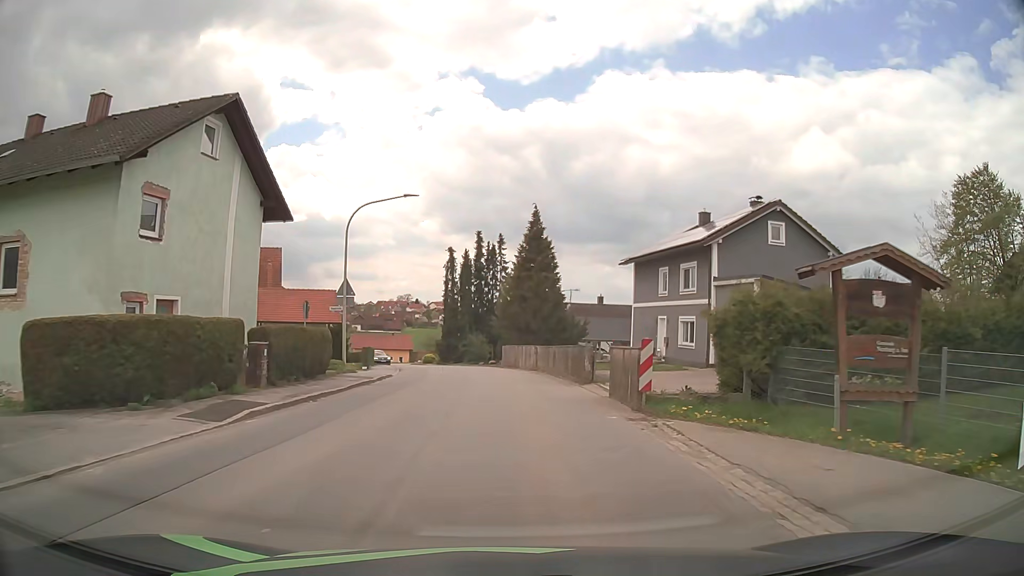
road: tertiary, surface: asphalt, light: Day
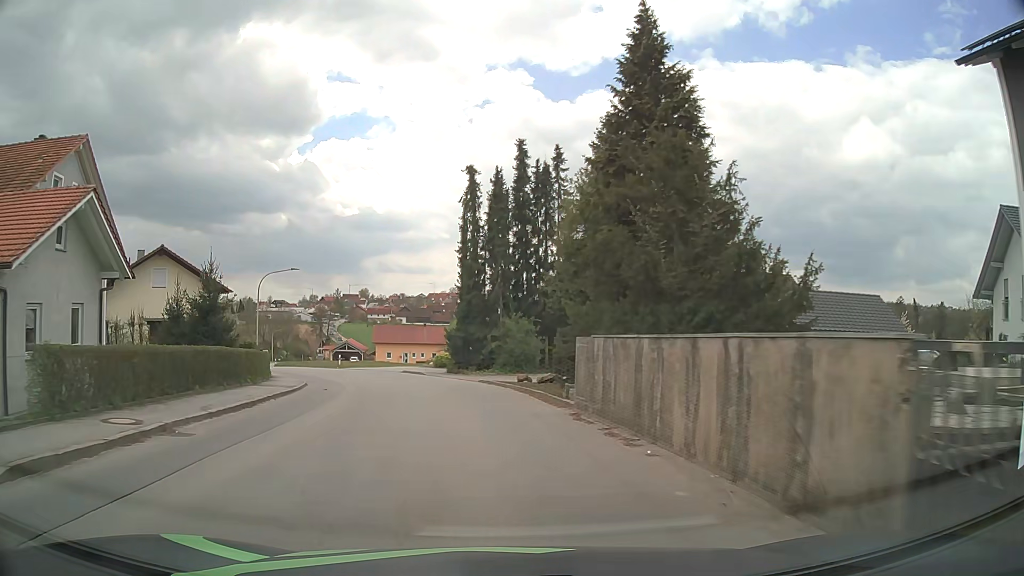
(-0.2, +32.3) m; -4°
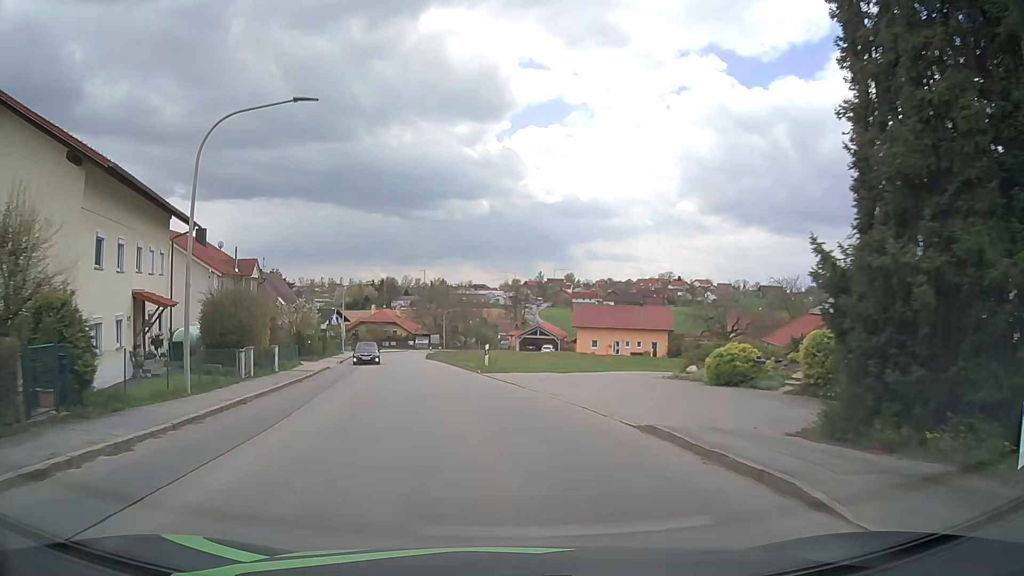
(-4.8, +32.2) m; -17°
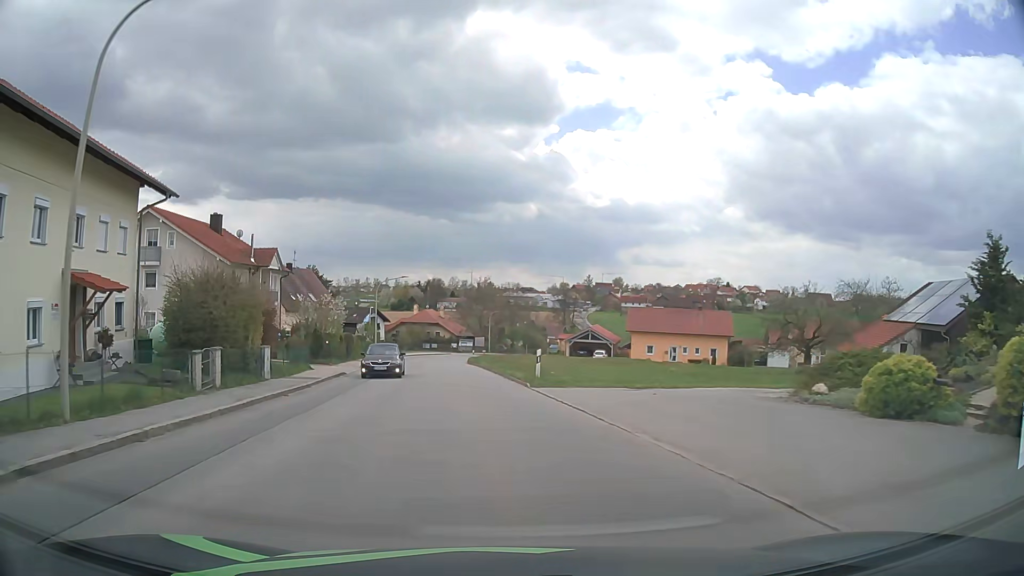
(-0.2, +6.8) m; -4°
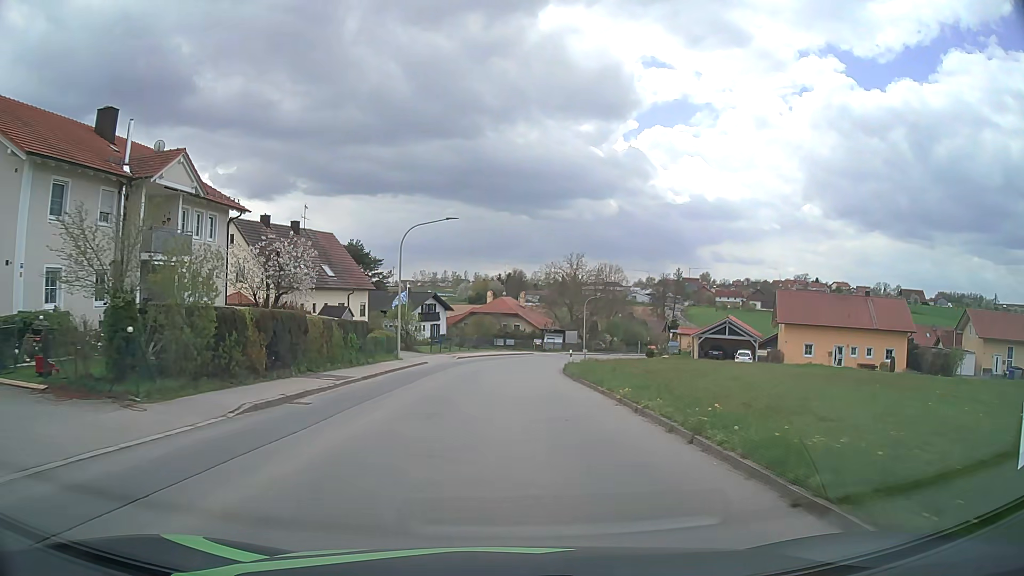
(-2.0, +27.3) m; -7°
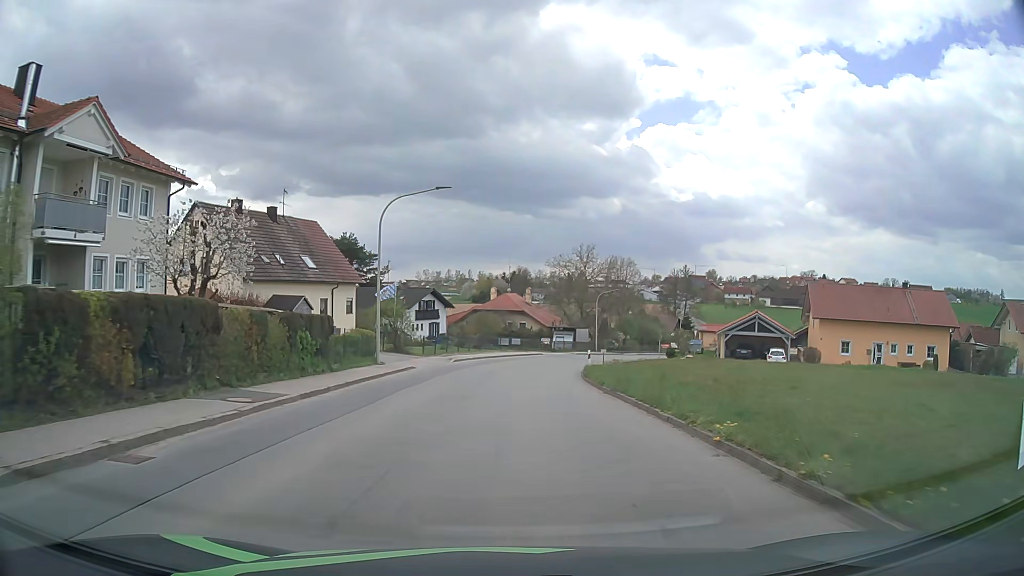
(0.0, +6.9) m; -1°
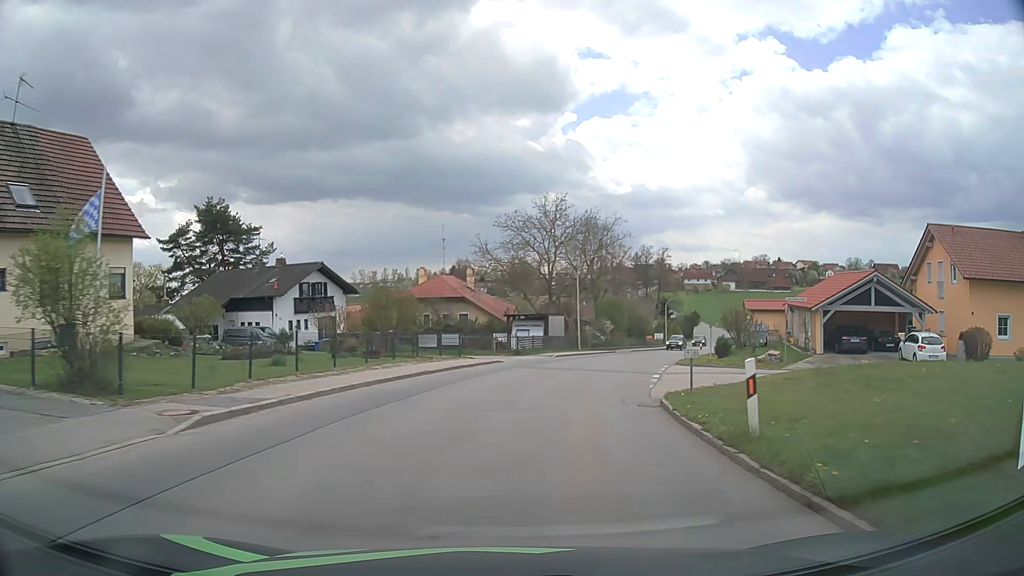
(+0.7, +28.1) m; +4°
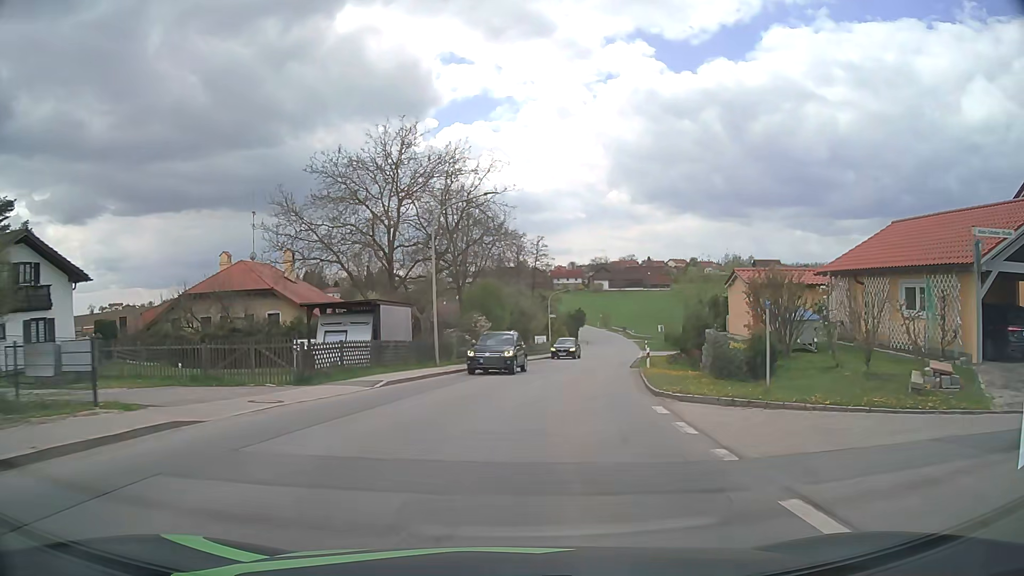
(+2.2, +21.4) m; +12°
(0, +10) (+2, +20) (+3, +30) (+5, +40) (+7, +49) (+9, +59) (+12, +69) (+14, +79) (+16, +89) (+17, +98) m
